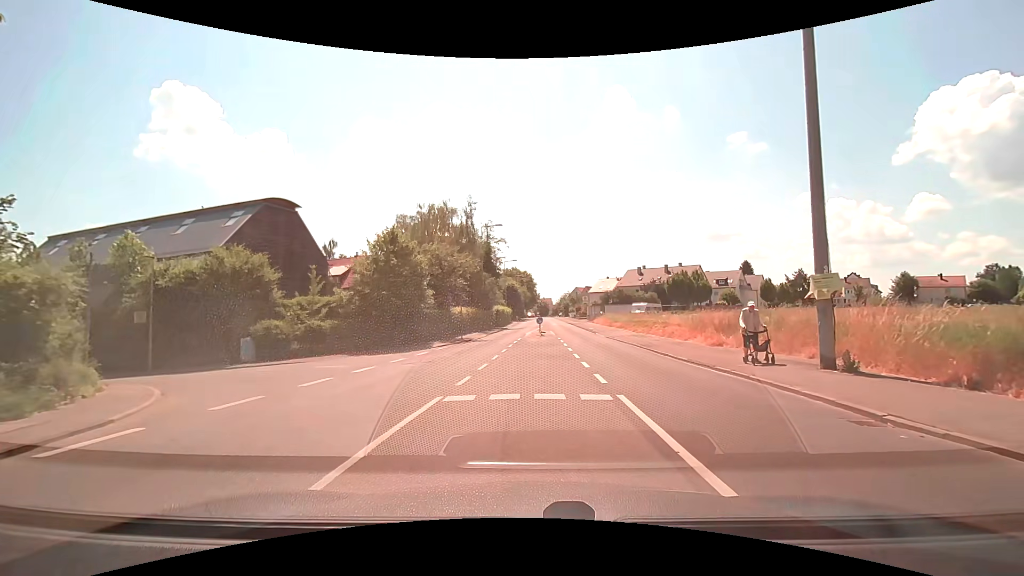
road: tertiary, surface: asphalt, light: Day
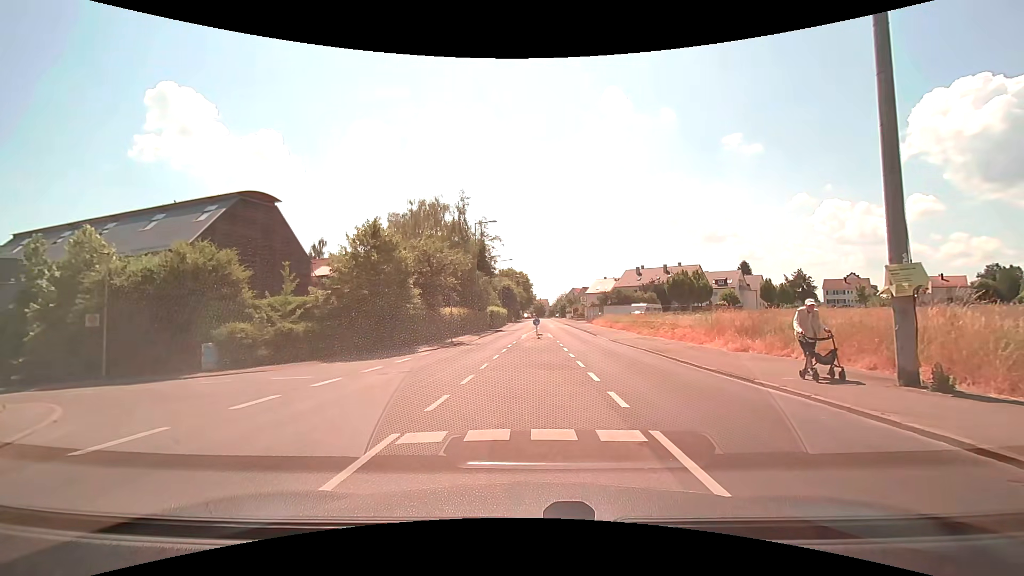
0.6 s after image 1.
(0.0, +2.5) m; +1°
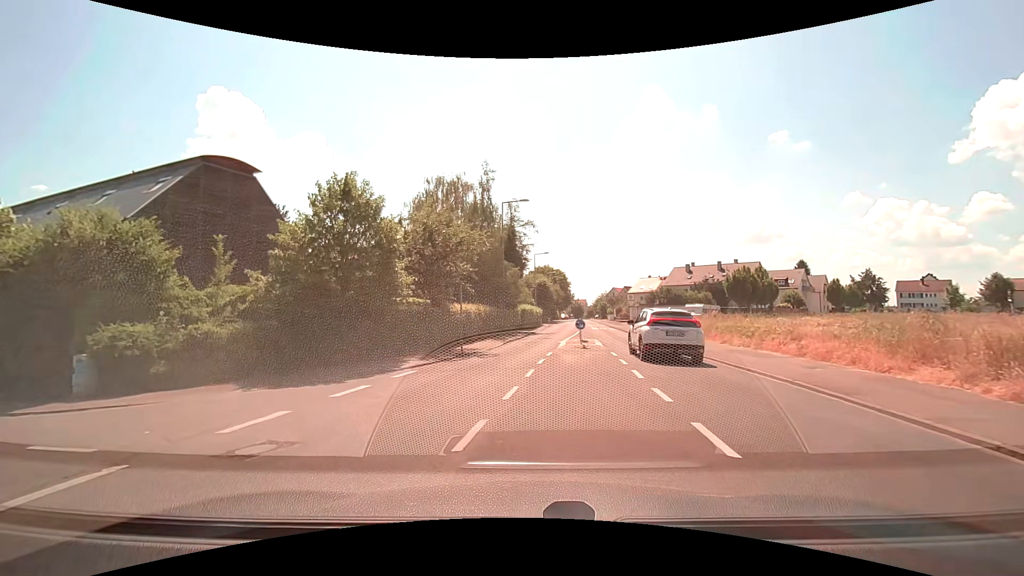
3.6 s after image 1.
(-0.1, +8.4) m; -5°
(-4, +9) (-13, +13) (-23, +15) (-32, +17) (-42, +21) (-51, +25) (-60, +30) (-69, +34) (-78, +39) (-86, +43) m
